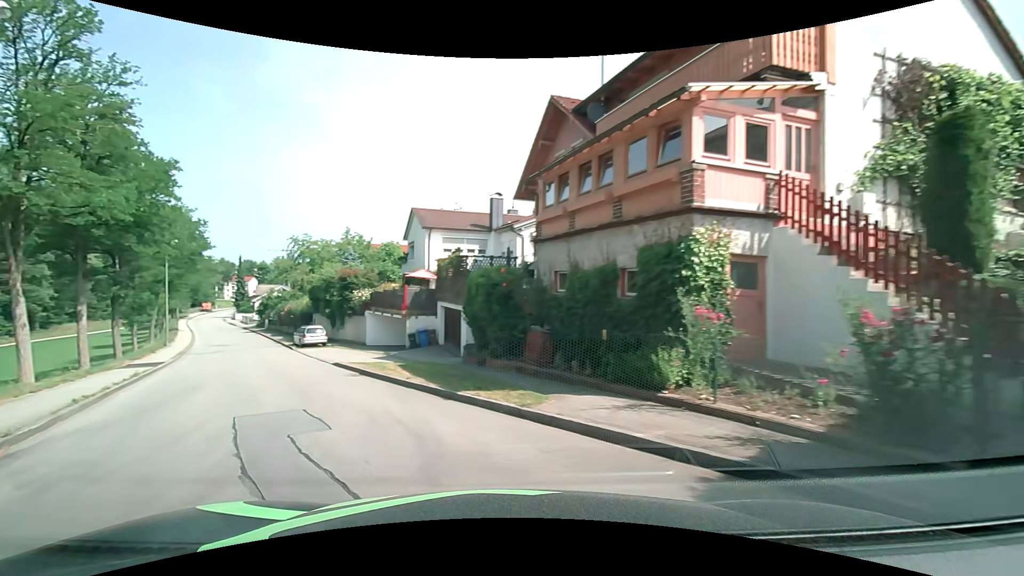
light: Day
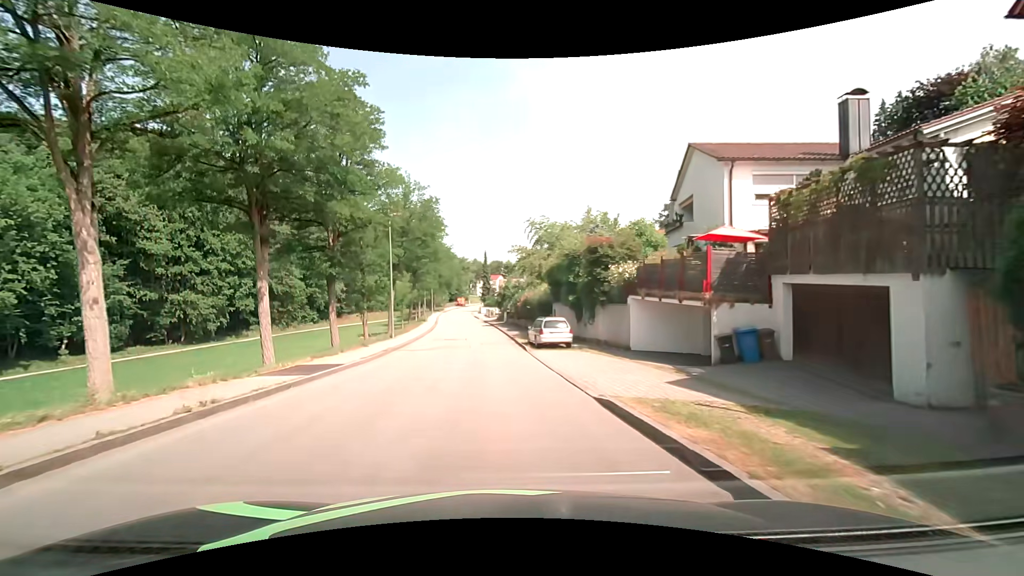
(-4.1, +13.0) m; -26°
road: unclassified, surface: asphalt
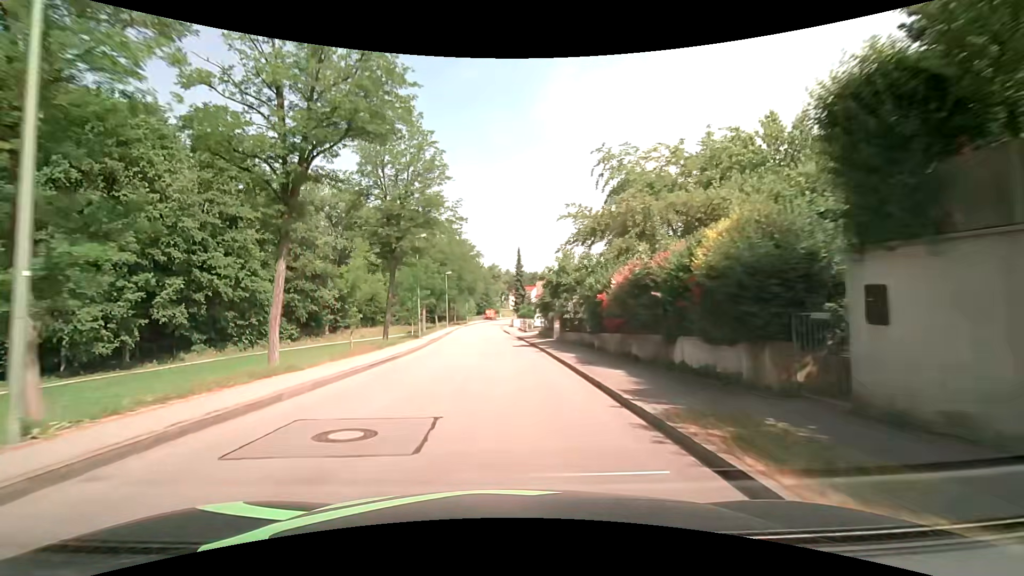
(-1.2, +26.7) m; -4°
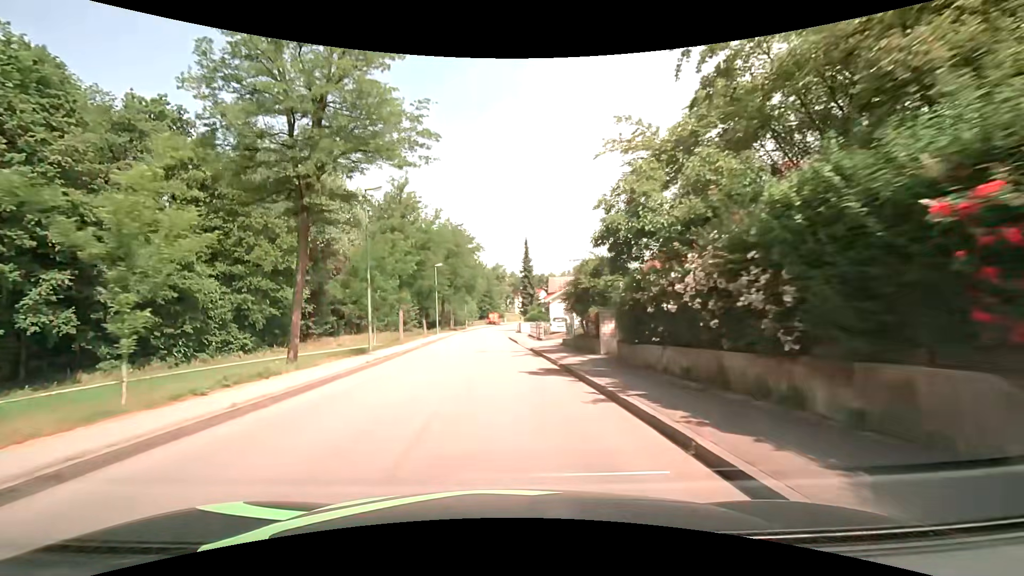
(0.0, +14.9) m; 0°
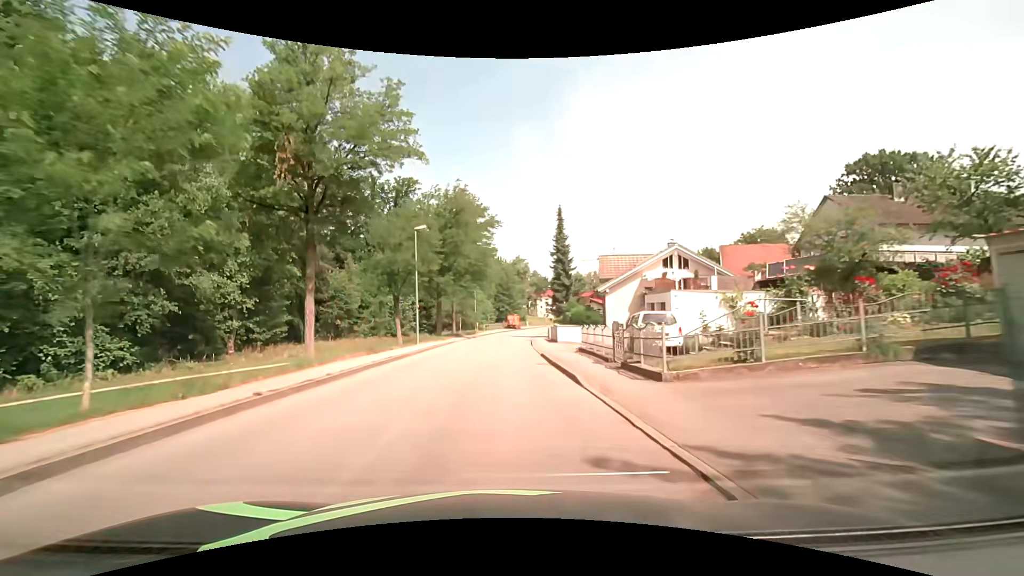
(-0.4, +23.0) m; -2°
(0, +10) (0, +20) (0, +30) (0, +40) (+1, +50) (+1, +60) (+2, +70) (+4, +80) (+6, +90) (+7, +99) m
